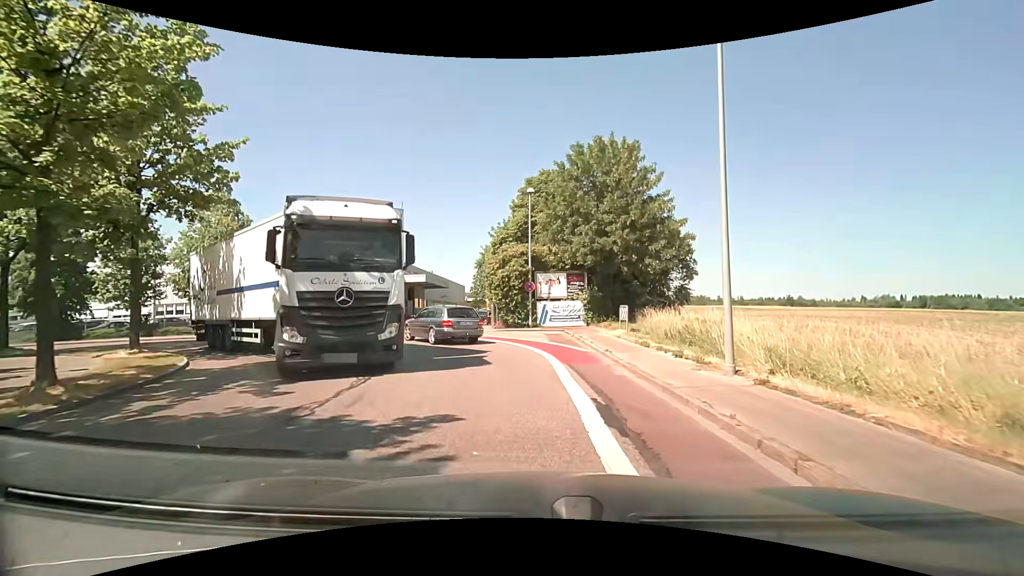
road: tertiary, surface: asphalt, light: Day
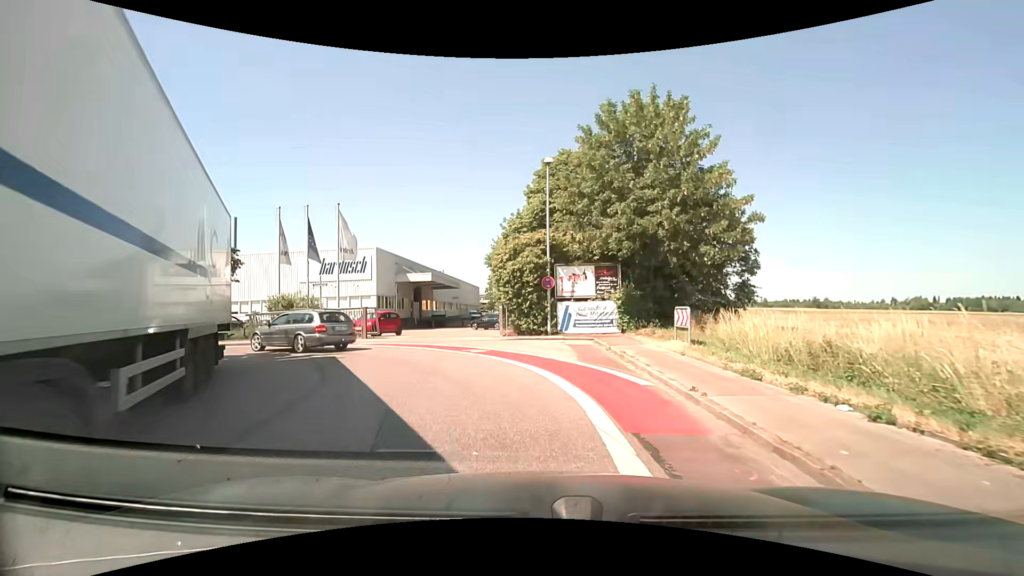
(0.0, +6.4) m; -1°
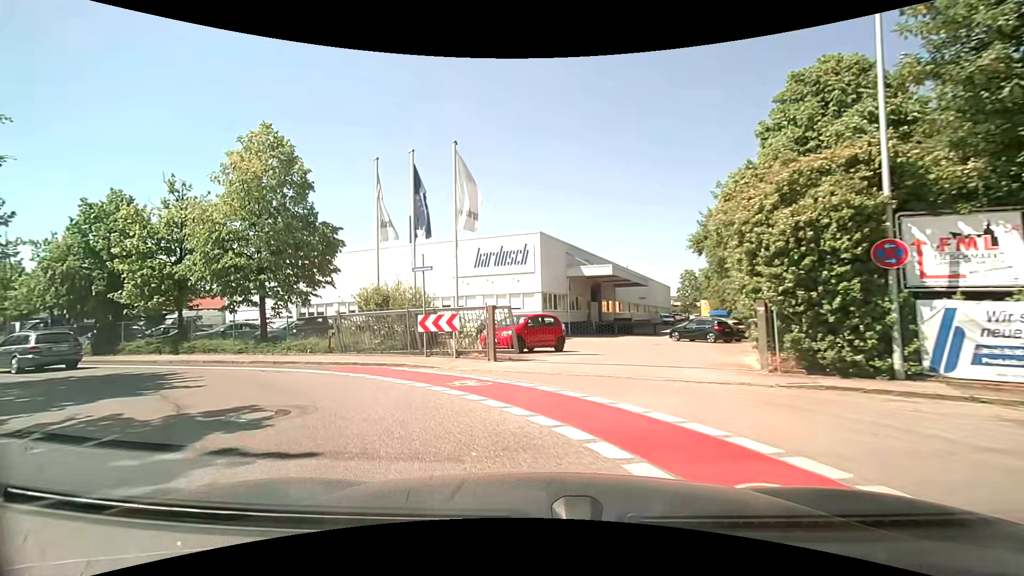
(-1.7, +12.1) m; -21°
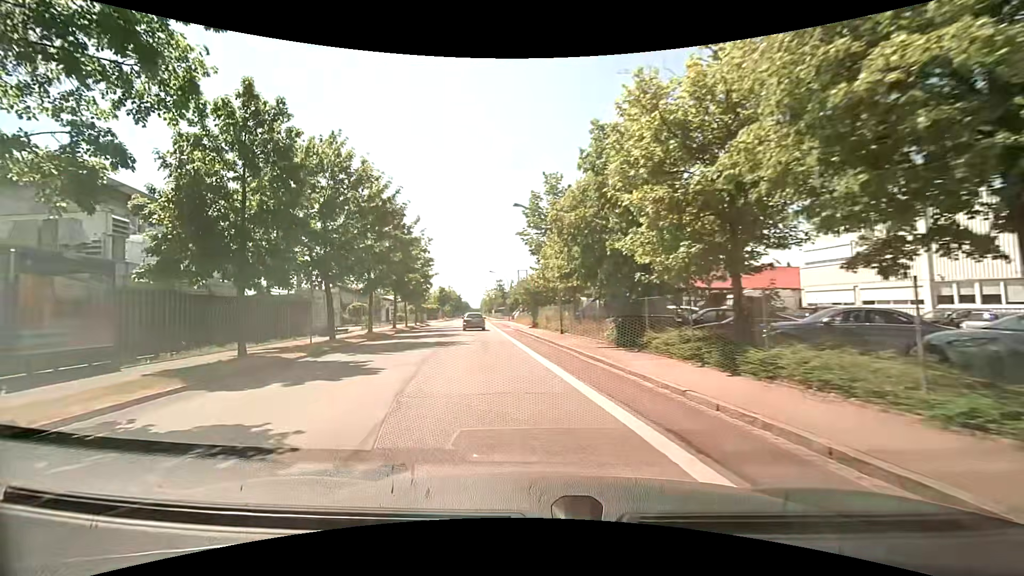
(-7.8, +14.3) m; -57°
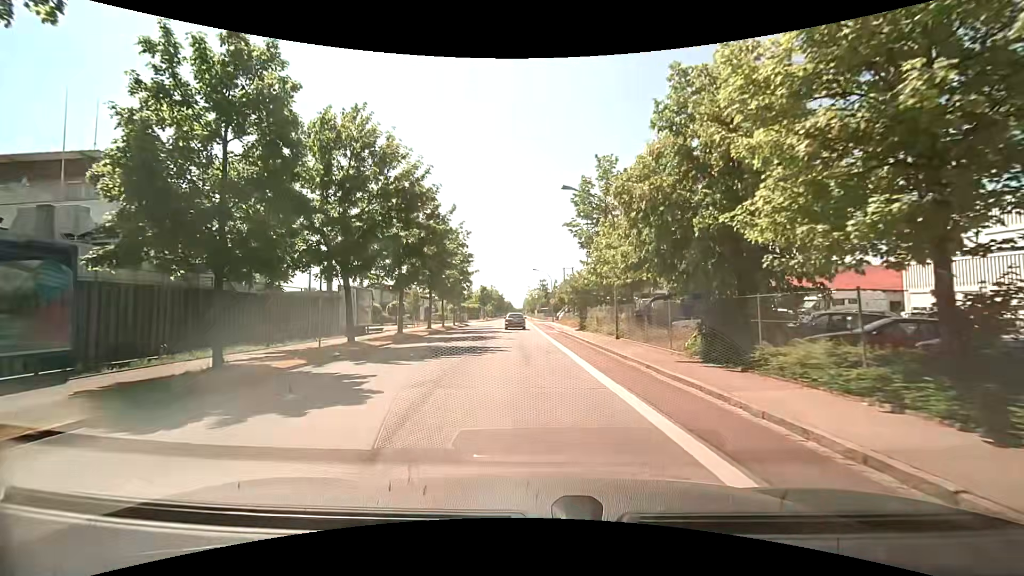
(-0.3, +4.0) m; -6°
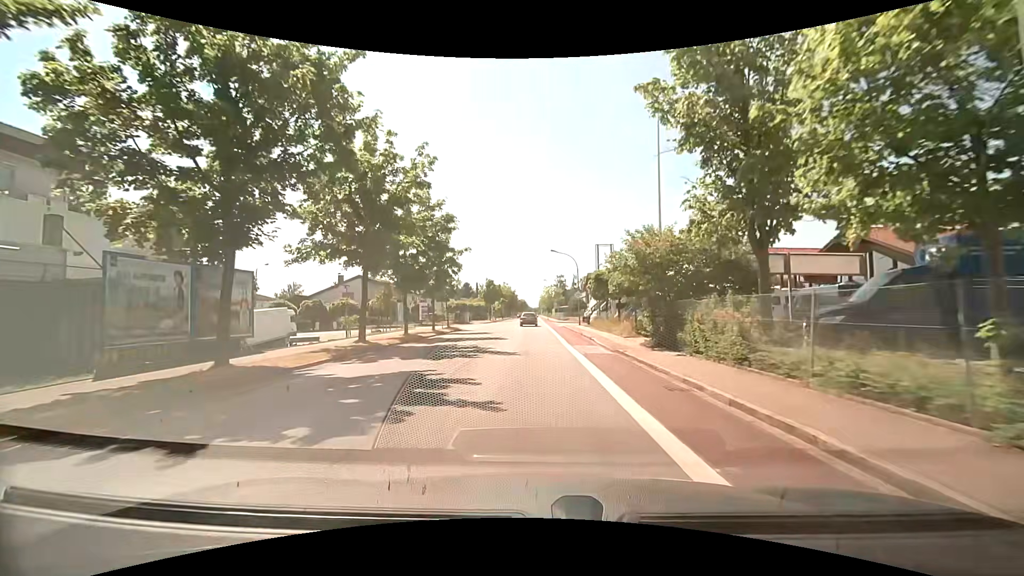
(-0.4, +19.7) m; -2°
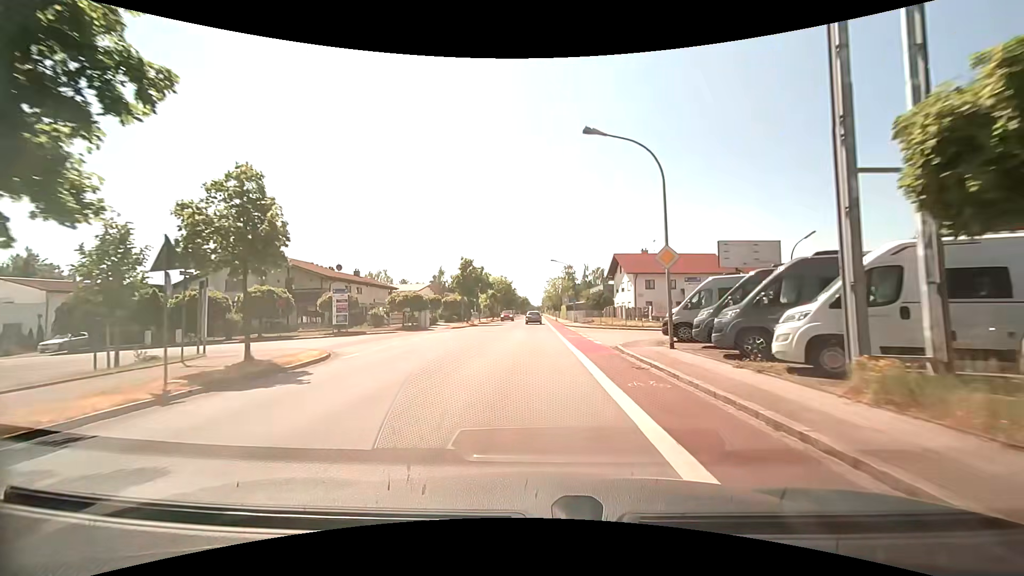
(+0.1, +32.1) m; +1°
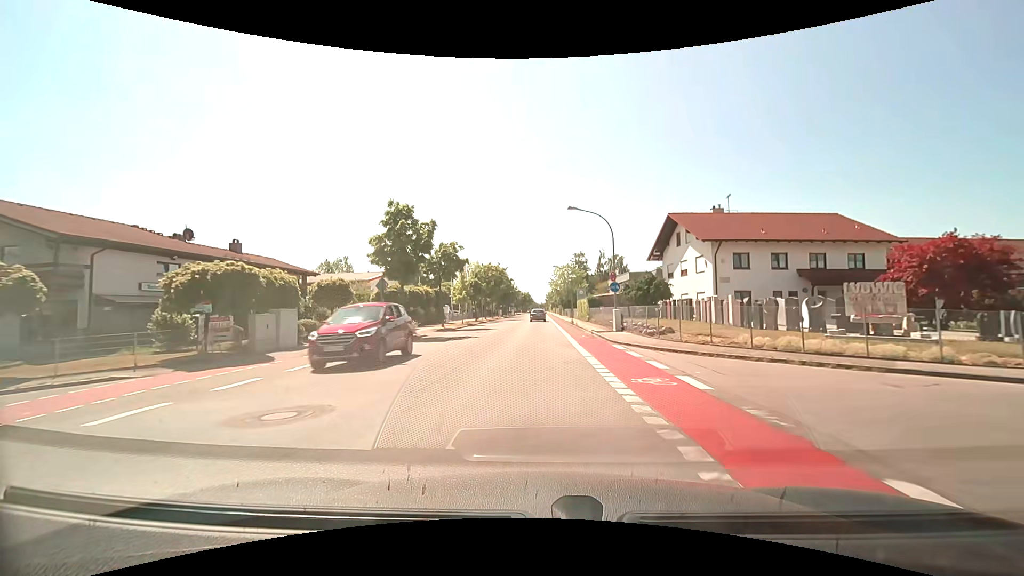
(-0.5, +28.4) m; -1°
(0, +10) (0, +20) (0, +30) (0, +40) (0, +50) (0, +60) (0, +70) (+1, +80) (+1, +90) (+1, +100) m
